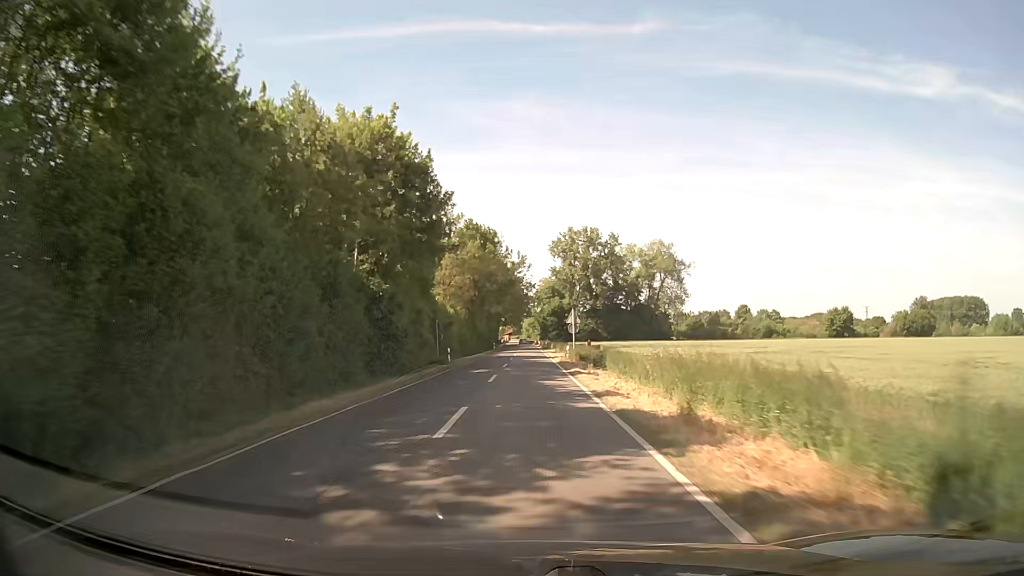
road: secondary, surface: asphalt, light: Day
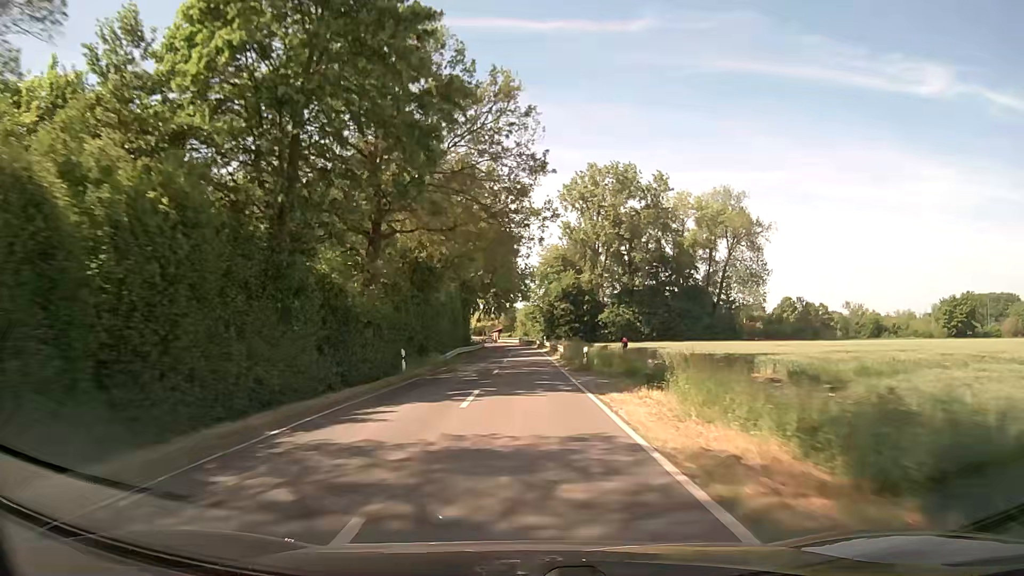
(0.0, +68.9) m; 0°
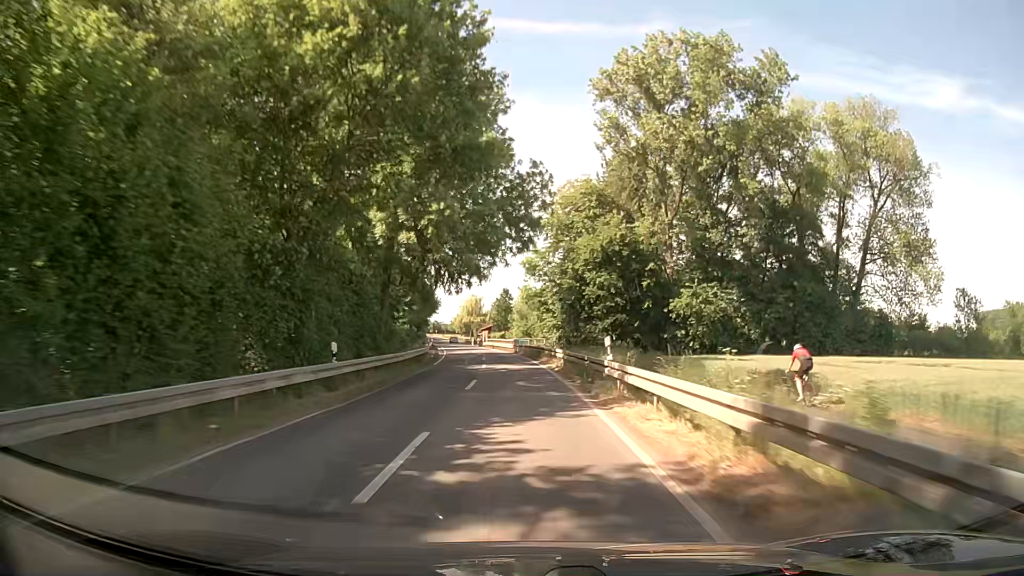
(-0.2, +55.7) m; -1°
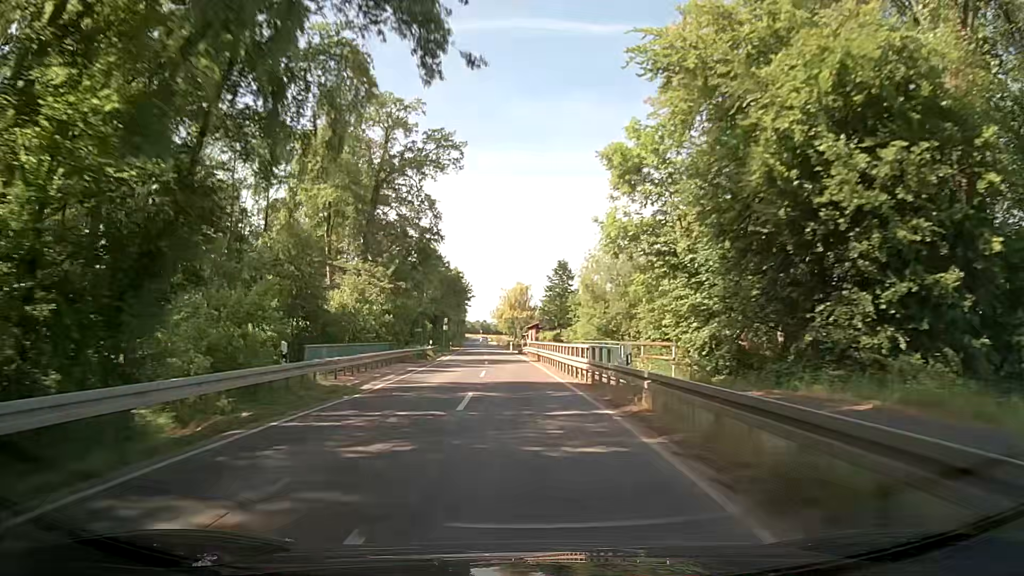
(-1.0, +41.4) m; -4°
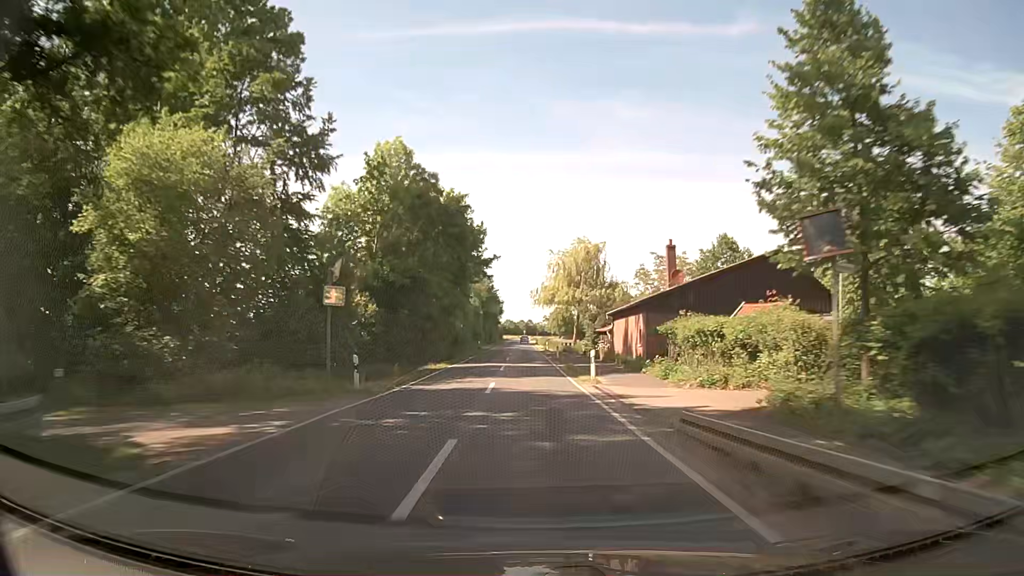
(-2.7, +56.1) m; -4°
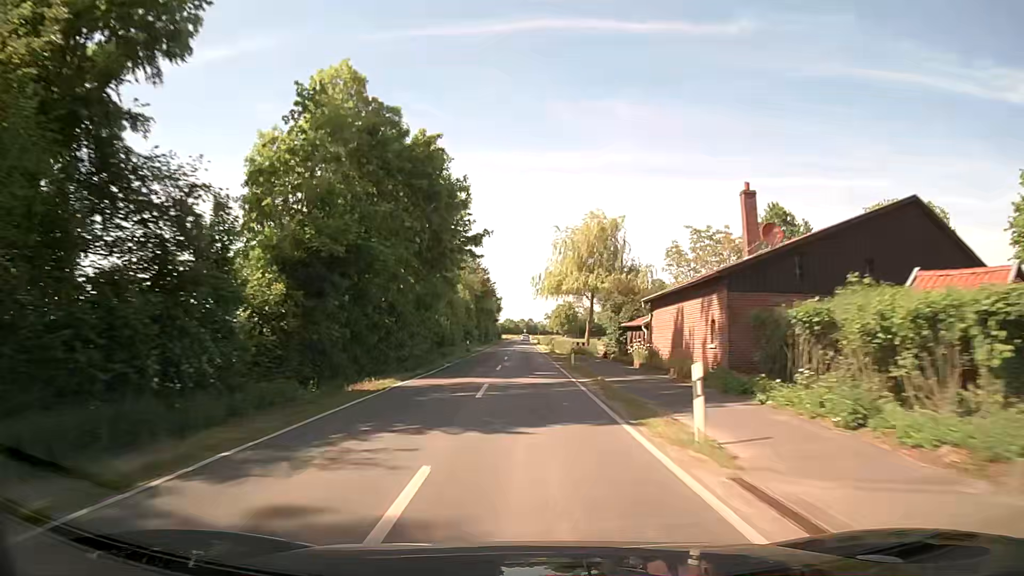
(-0.1, +14.2) m; 0°
